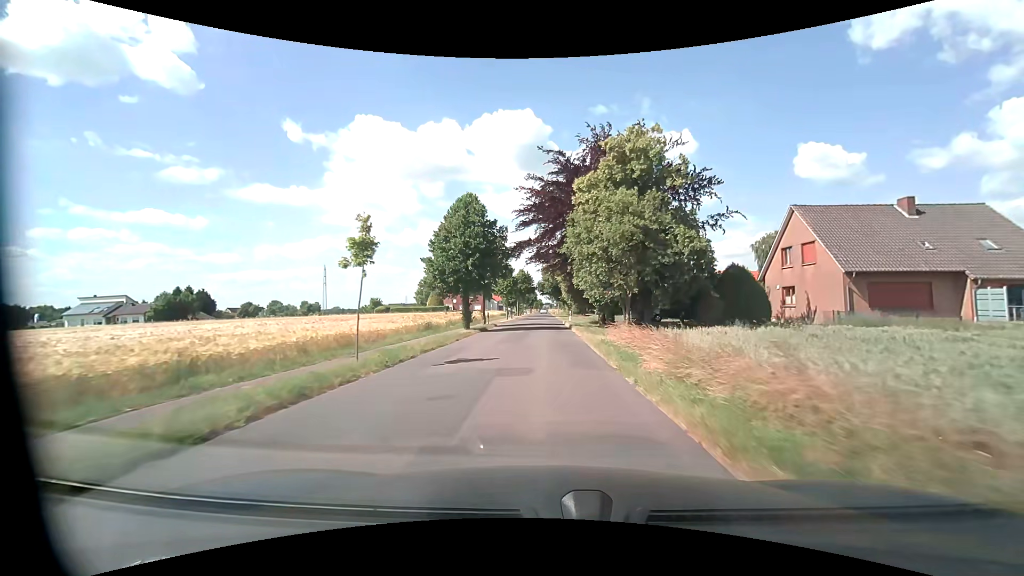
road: residential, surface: asphalt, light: Day
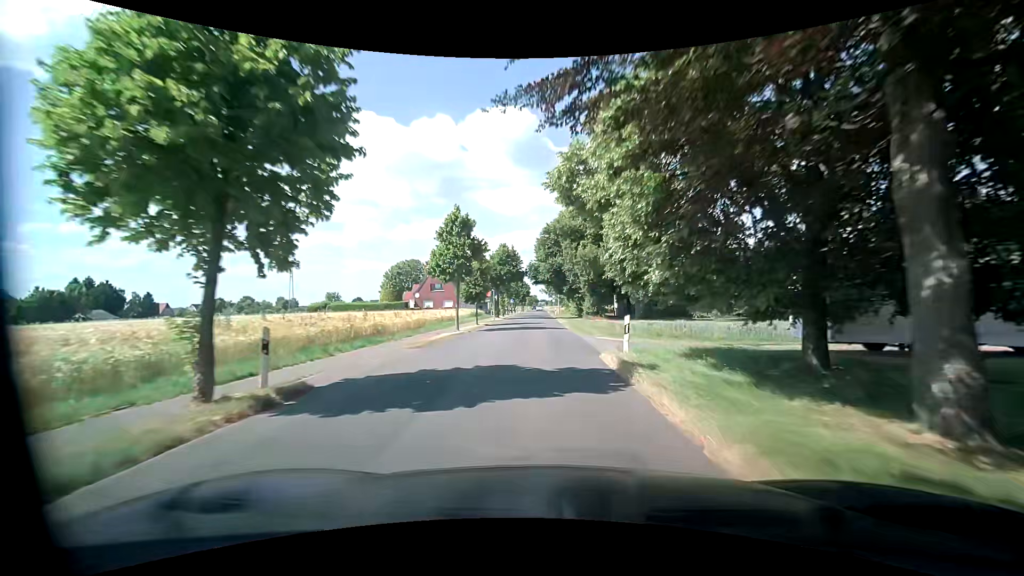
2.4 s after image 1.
(0.0, +32.3) m; 0°
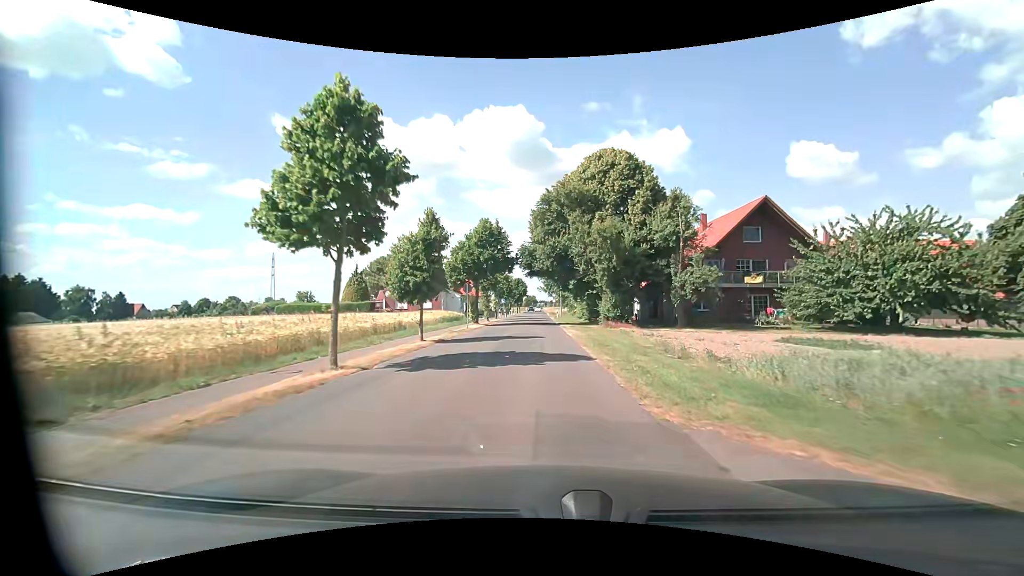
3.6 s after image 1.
(+0.1, +16.2) m; +2°
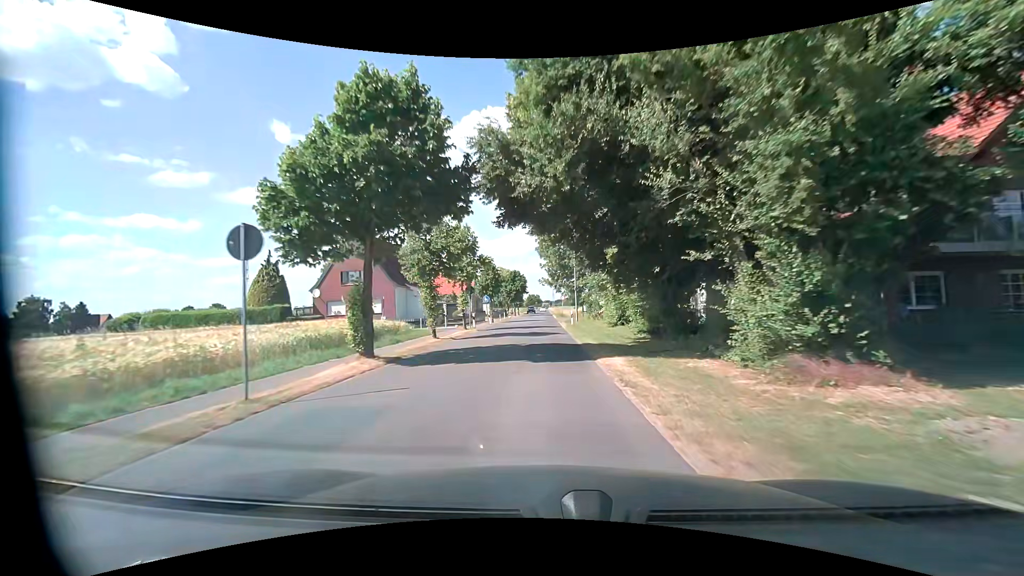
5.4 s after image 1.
(-0.6, +24.3) m; -2°
